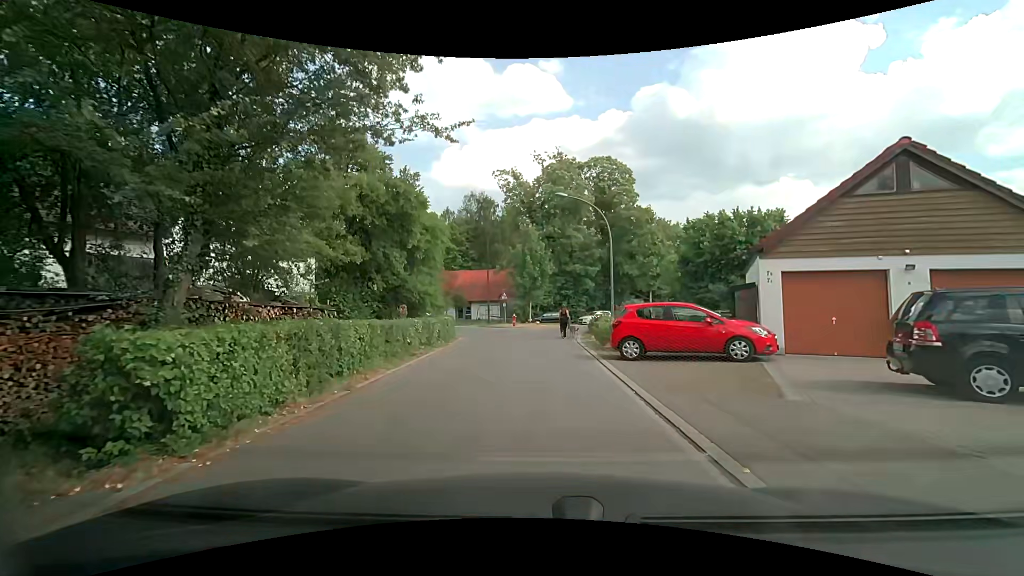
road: residential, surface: asphalt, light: Day
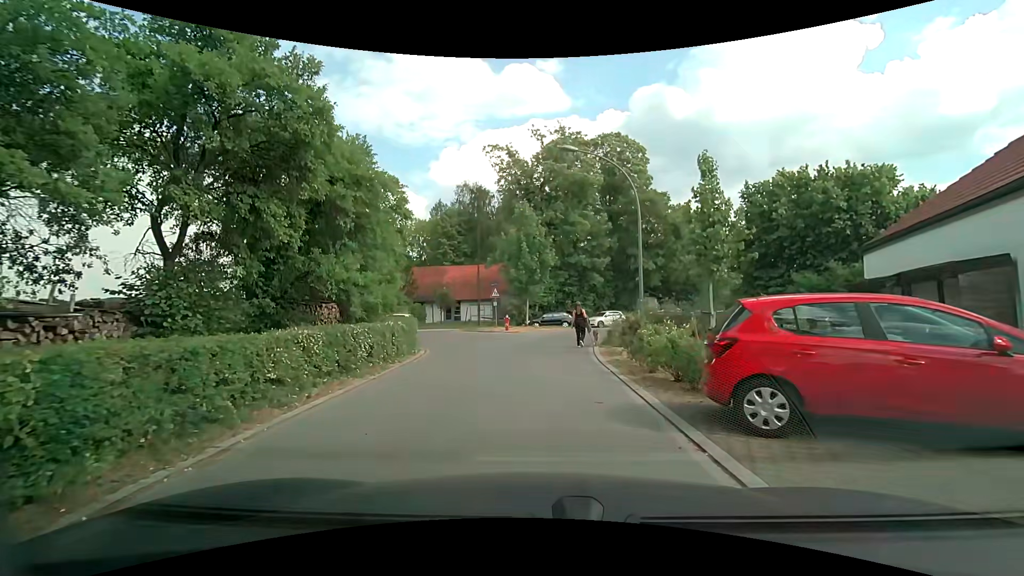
(0.0, +7.6) m; +1°
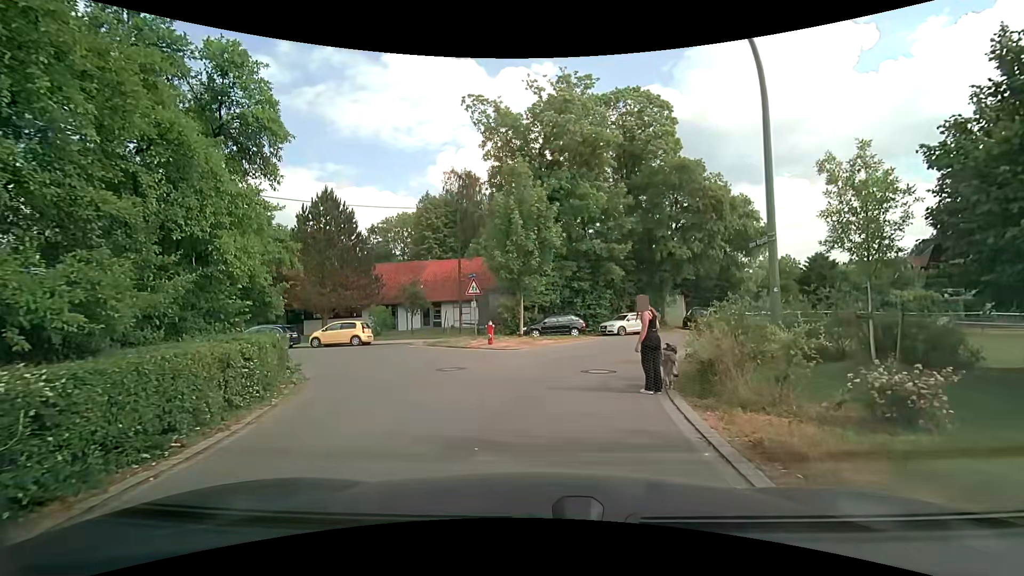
(0.0, +10.6) m; +1°
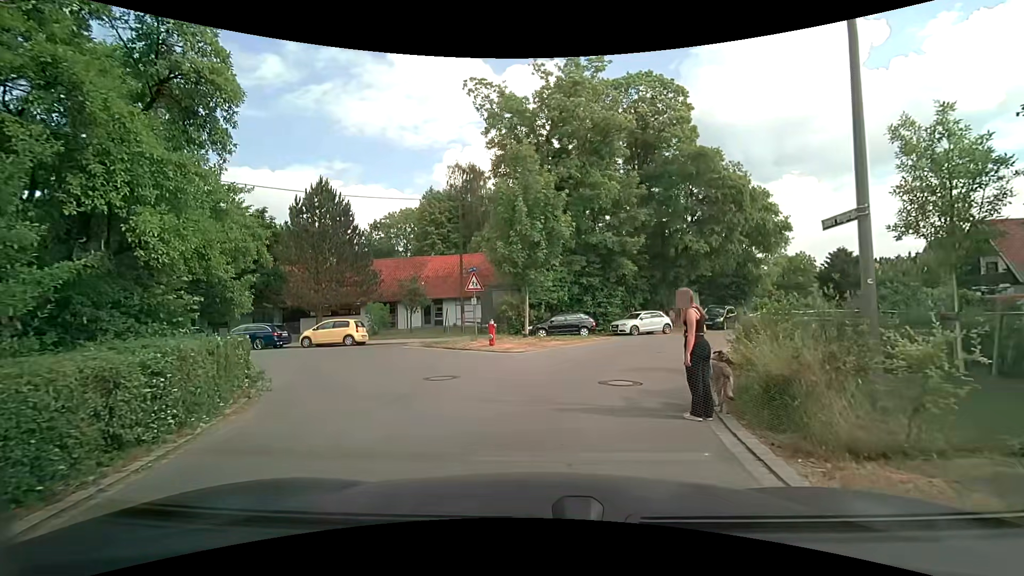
(0.0, +2.1) m; -1°
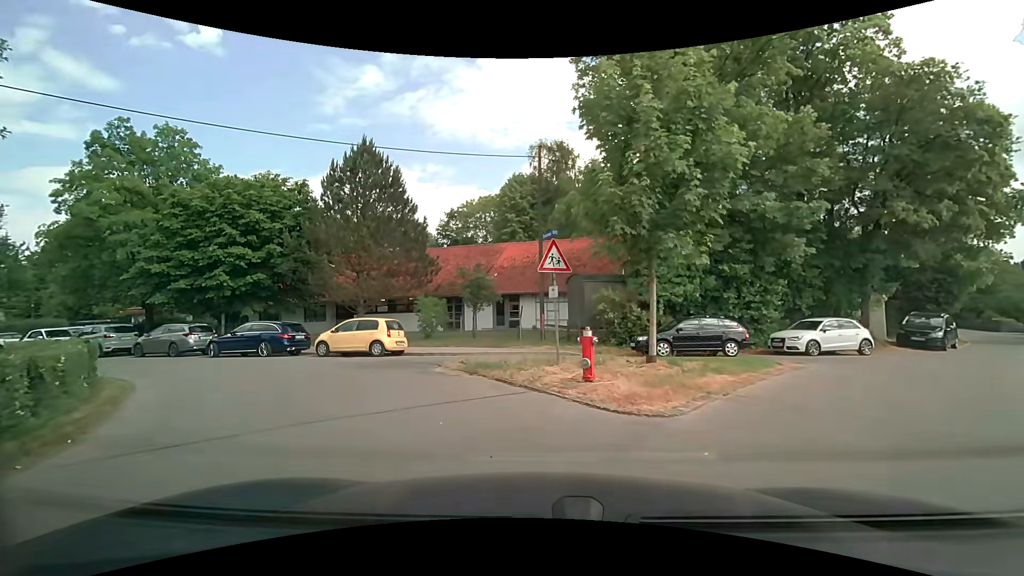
(-0.7, +9.2) m; -9°
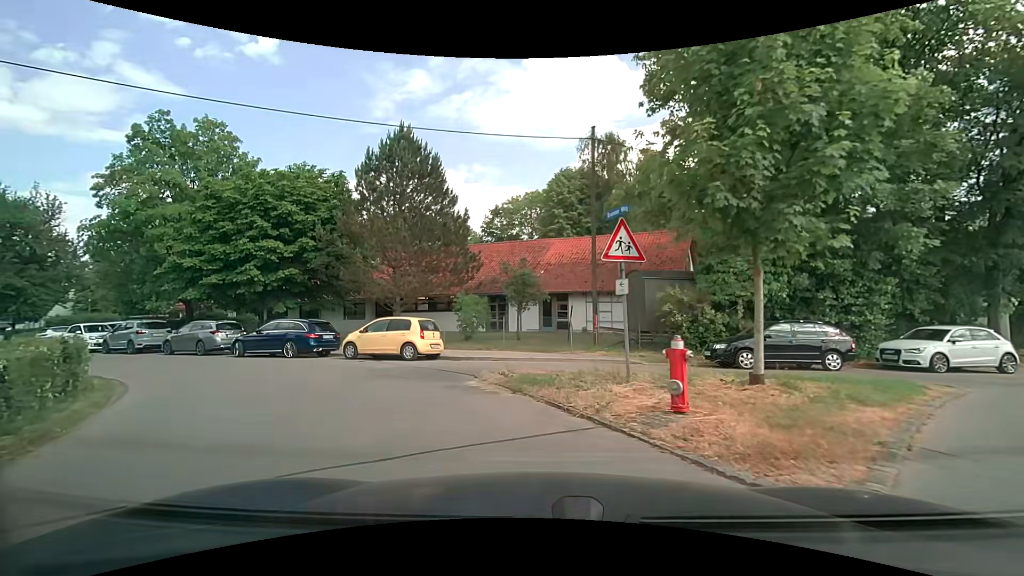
(-0.1, +2.5) m; -6°
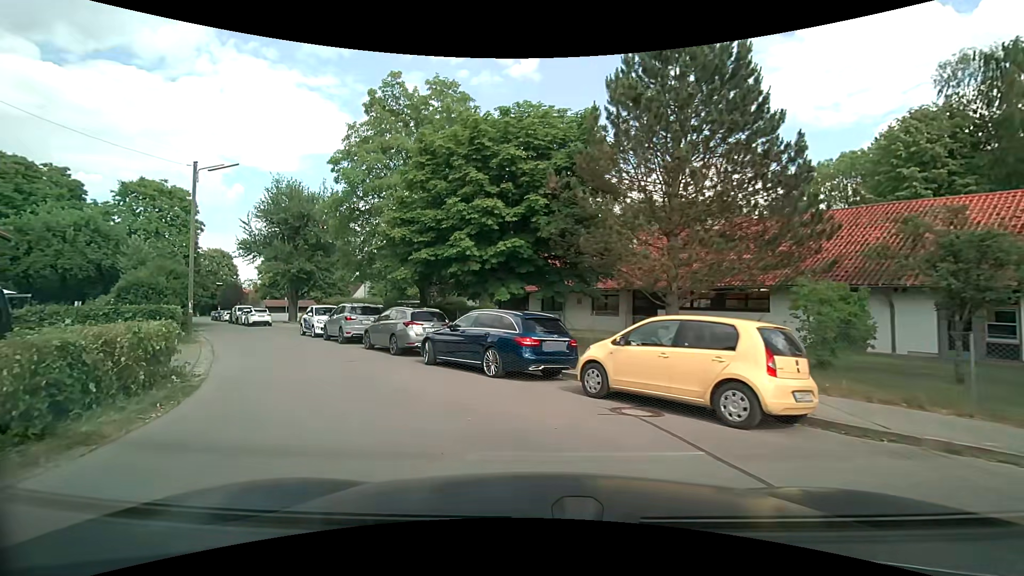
(-2.4, +9.4) m; -26°
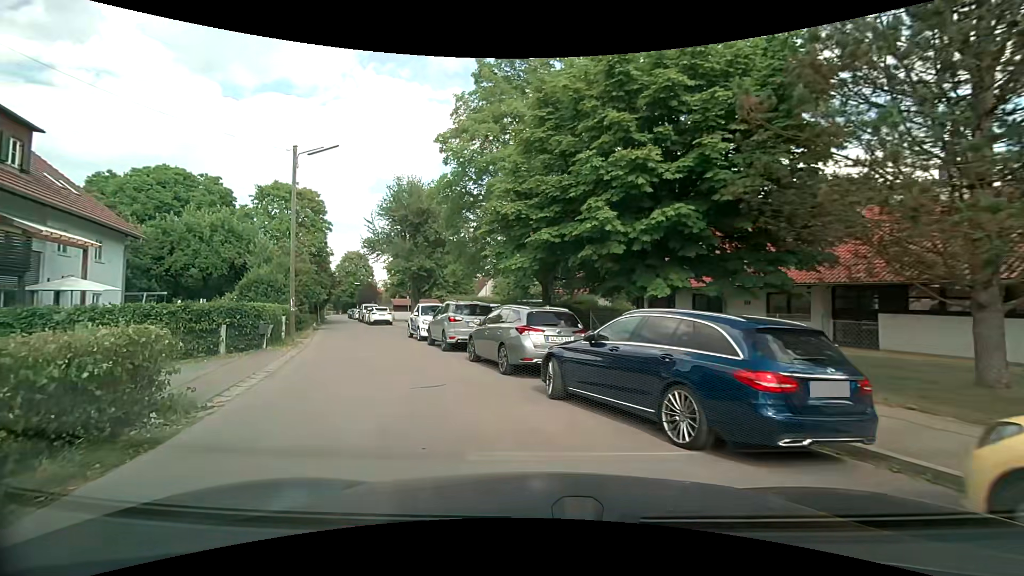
(-0.7, +5.1) m; -15°
